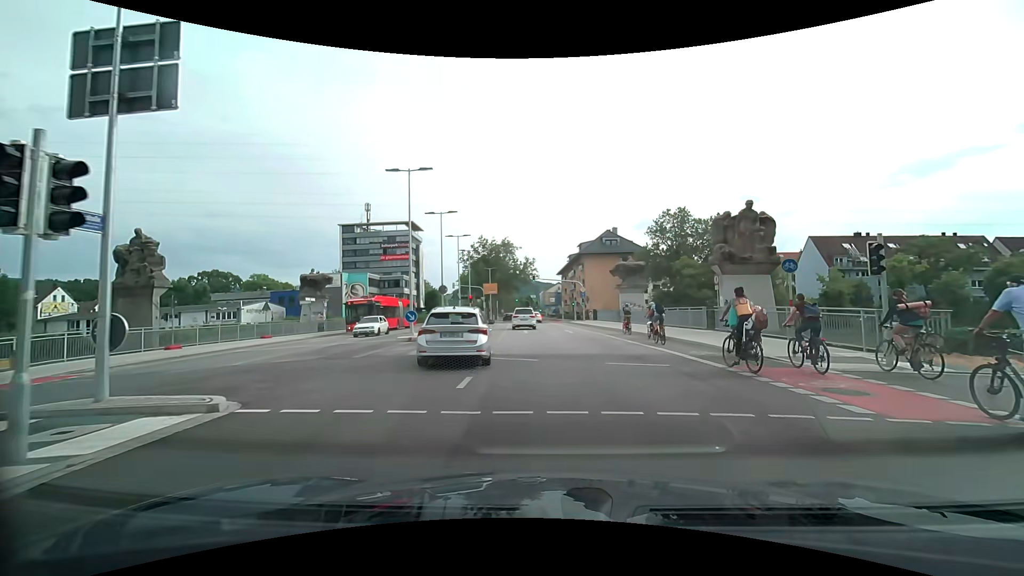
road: secondary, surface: asphalt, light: Day
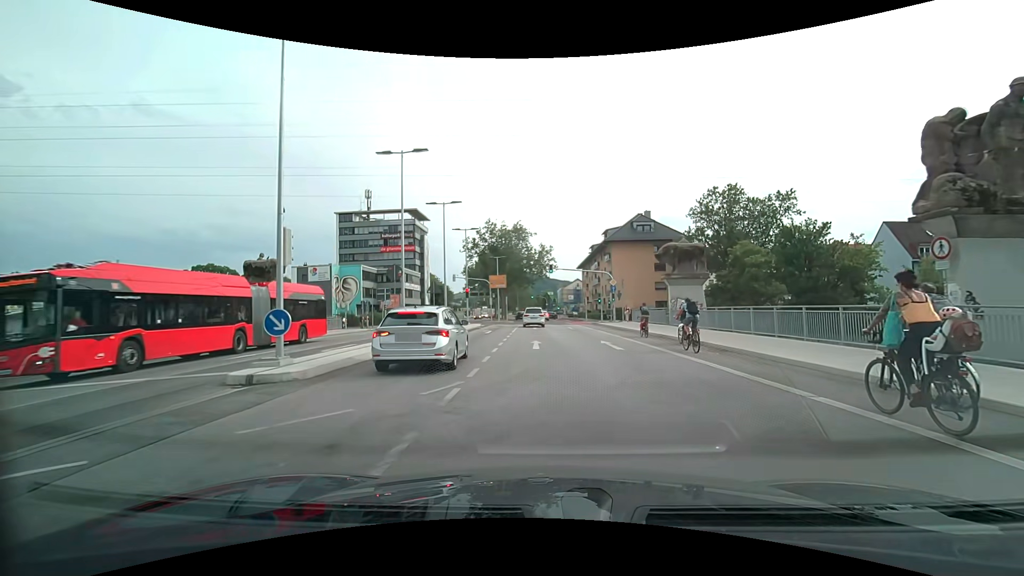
(-0.3, +13.8) m; -3°
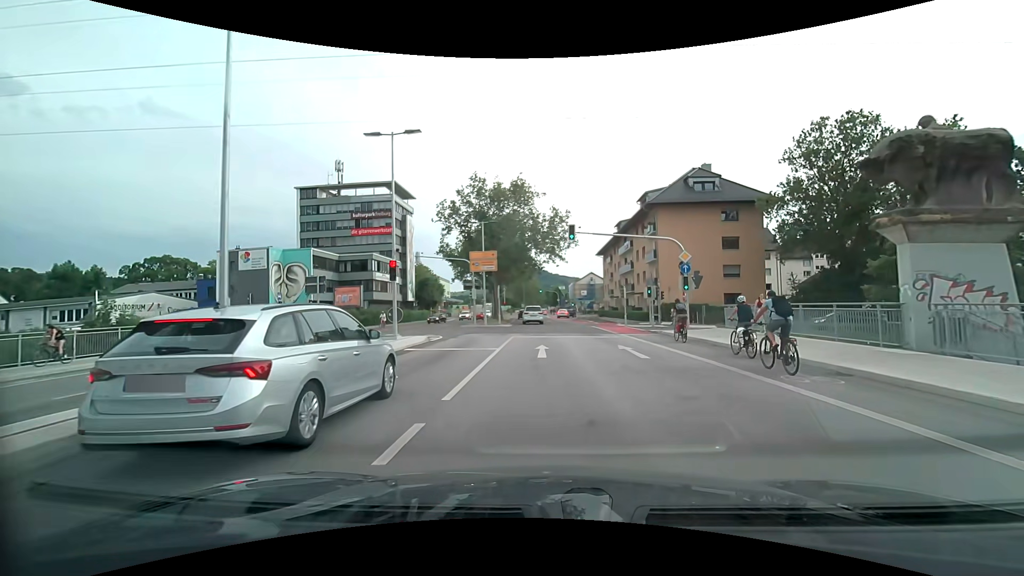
(-0.3, +23.7) m; -1°
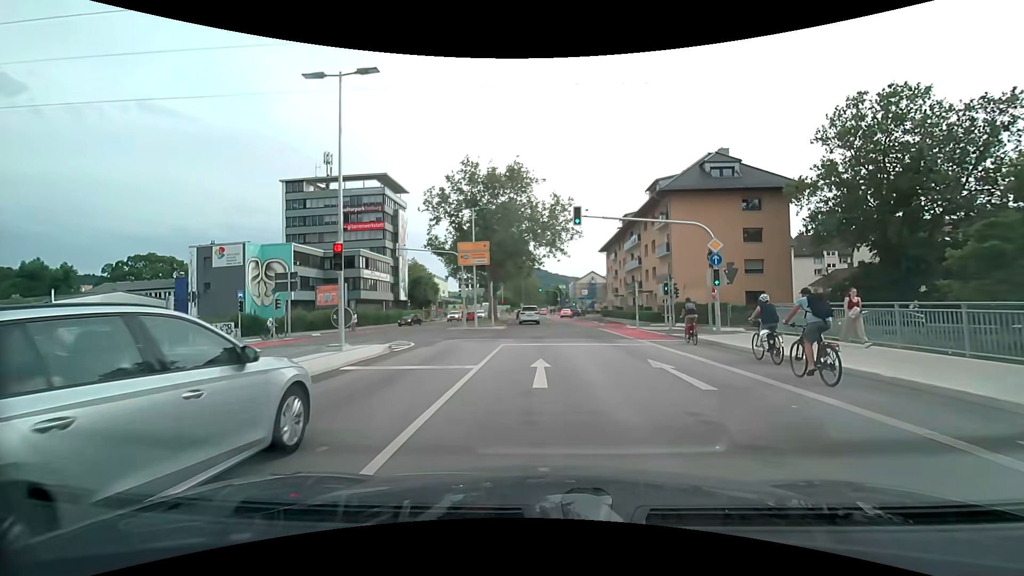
(0.0, +5.3) m; 0°
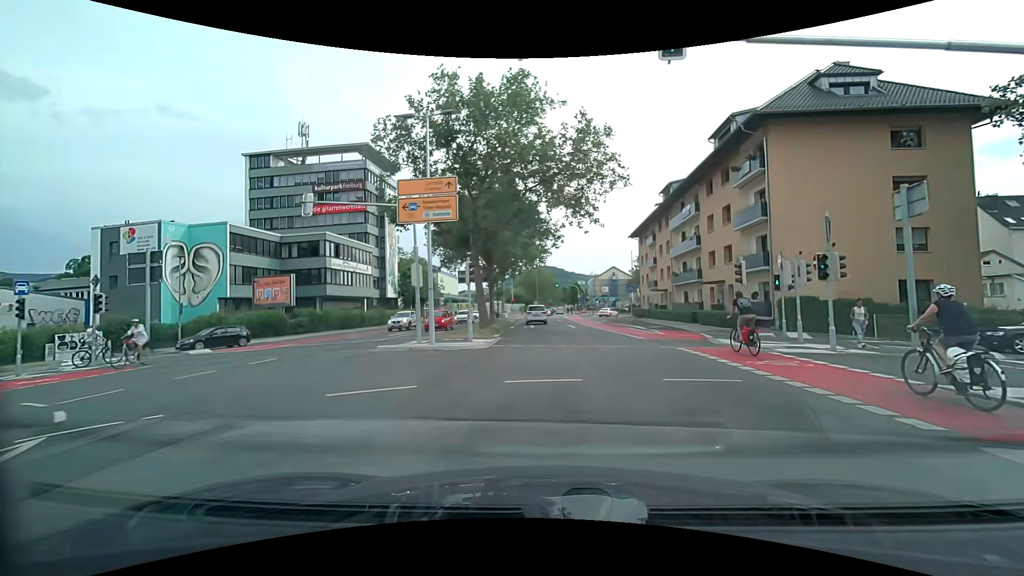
(-0.2, +16.5) m; -2°
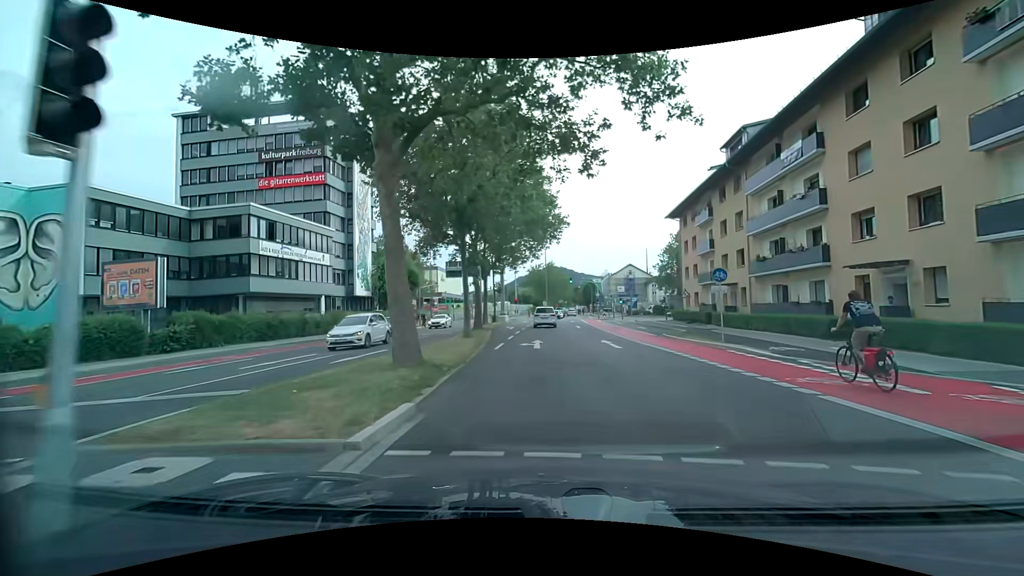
(-0.2, +16.6) m; -1°
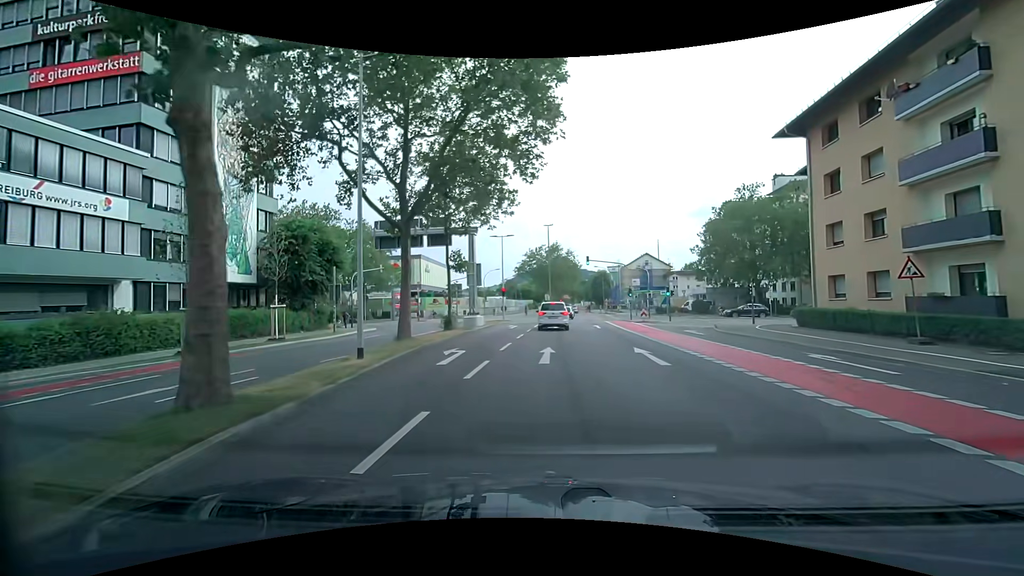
(-0.3, +26.1) m; -1°
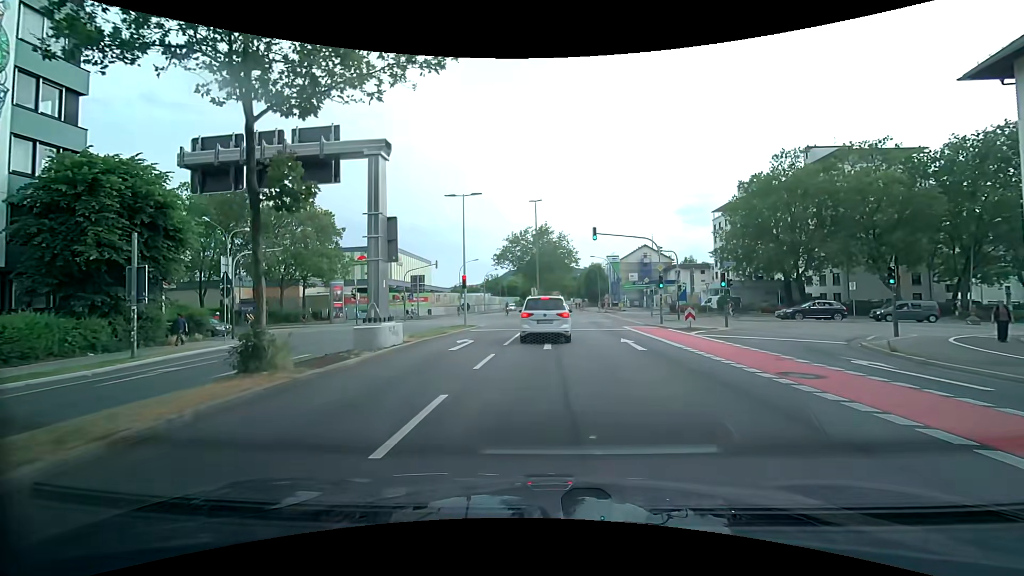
(+0.3, +16.6) m; +2°
(0, +10) (0, +20) (0, +30) (+1, +40) (+1, +50) (+1, +60) (+2, +70) (+2, +80) (+2, +90) (+2, +100) m
